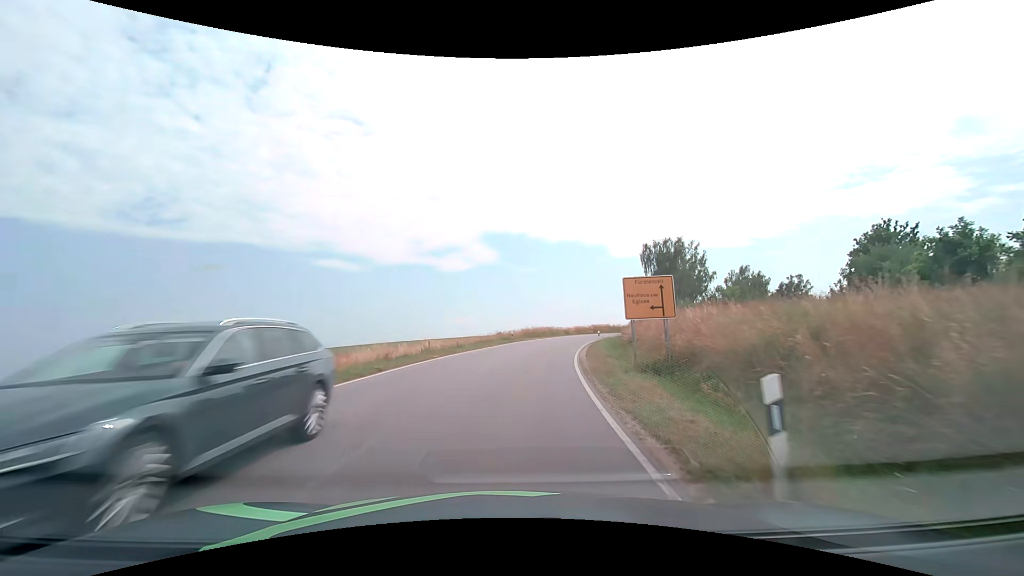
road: tertiary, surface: asphalt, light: Day
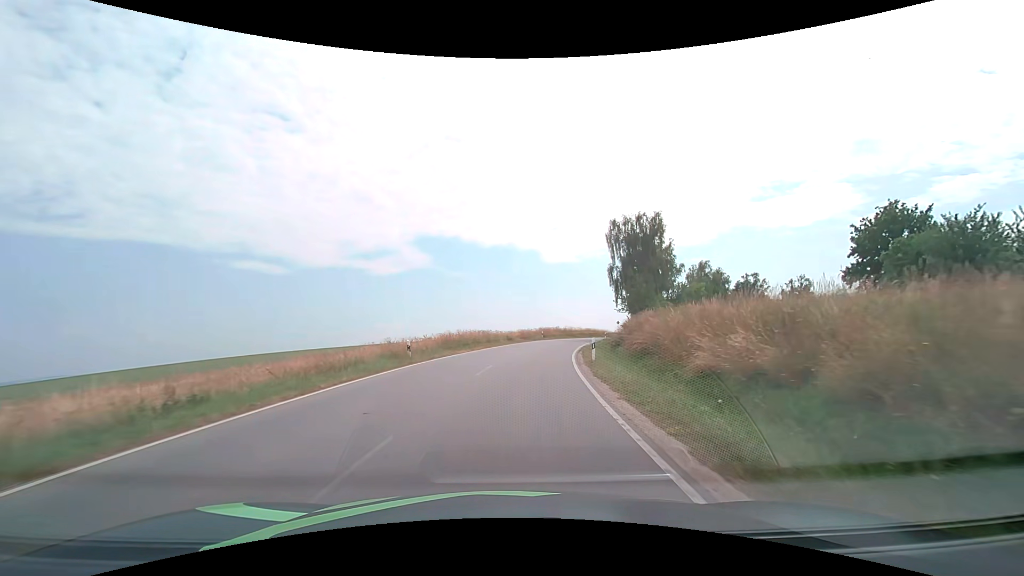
(+1.6, +23.6) m; +8°
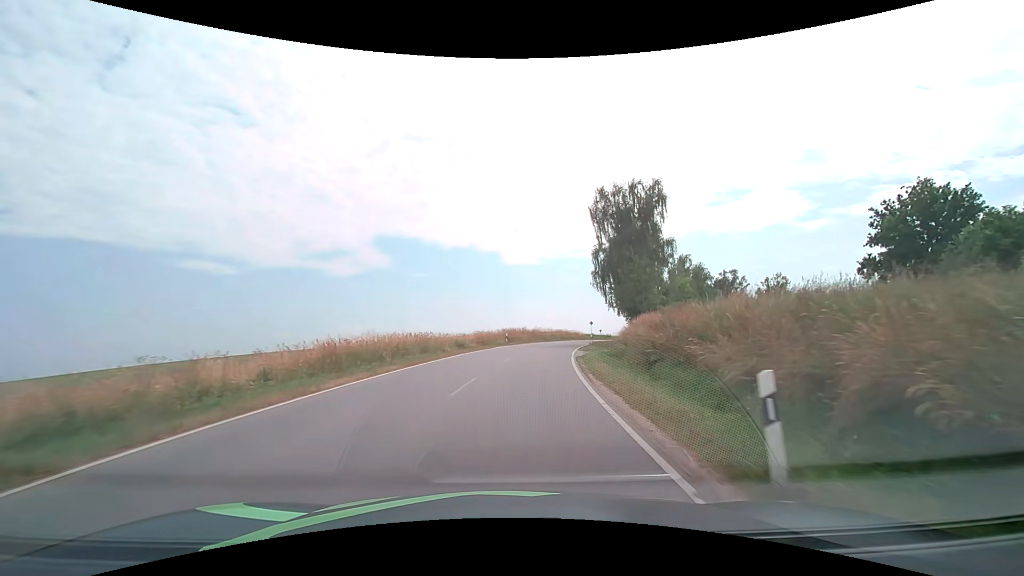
(+0.6, +15.8) m; +5°
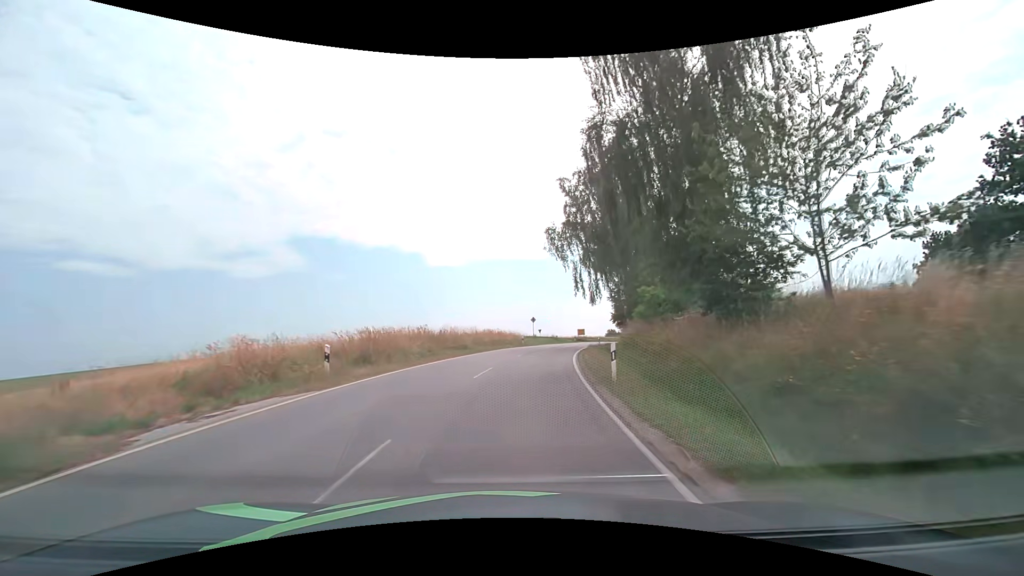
(+2.4, +31.6) m; +9°
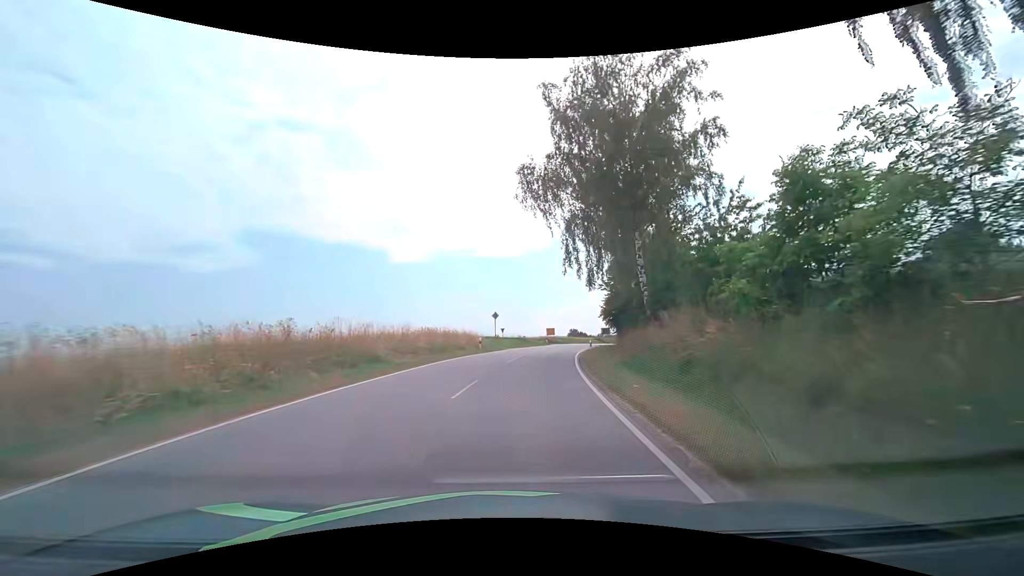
(+0.6, +15.9) m; +4°
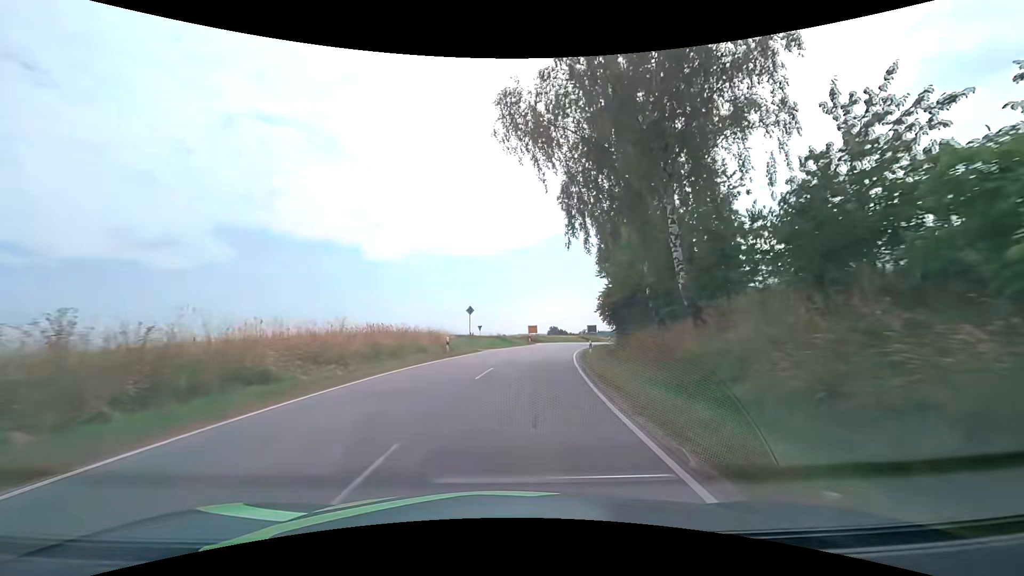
(+0.2, +8.0) m; +3°
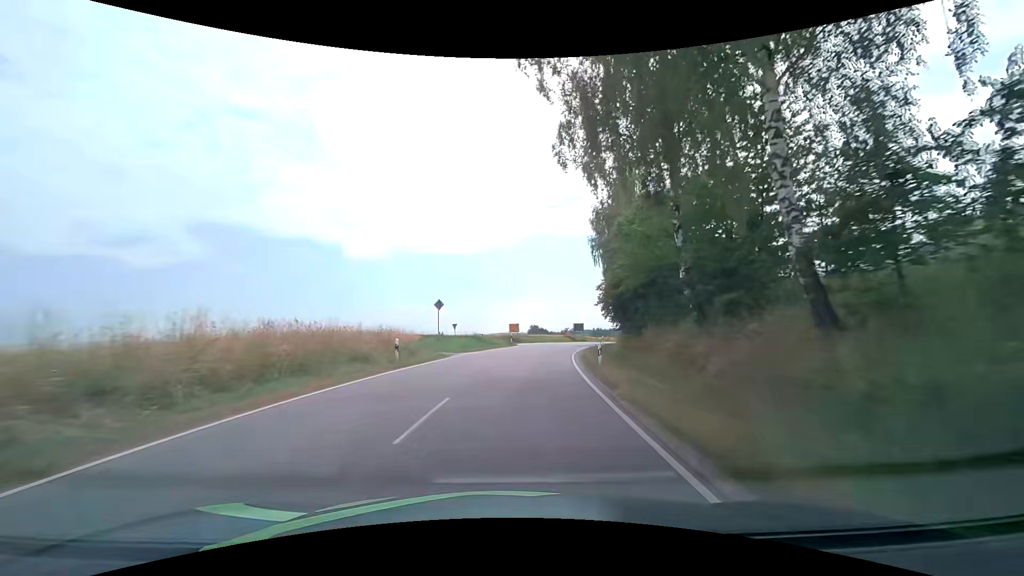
(+0.1, +8.0) m; +2°
